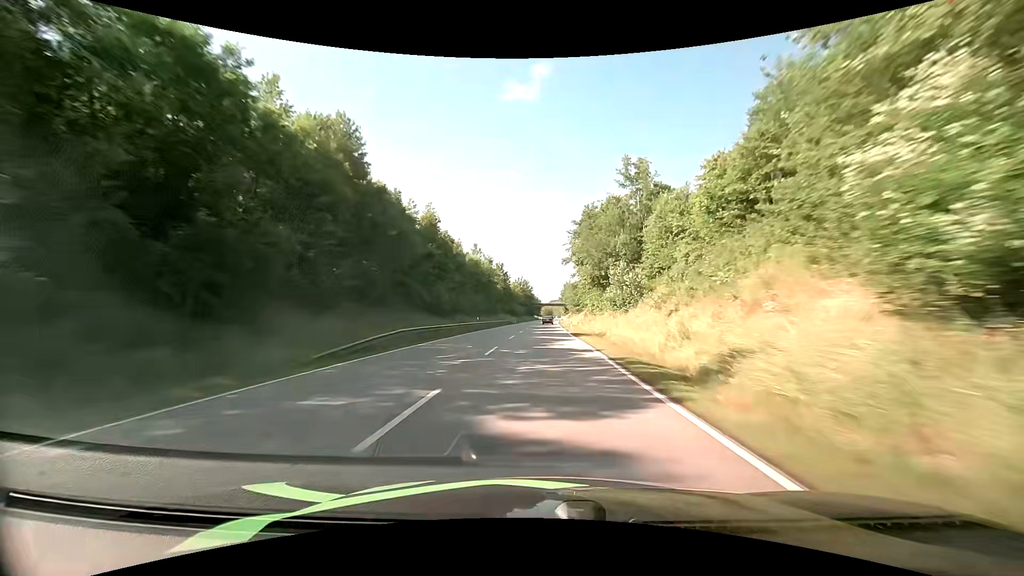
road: primary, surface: asphalt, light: Day
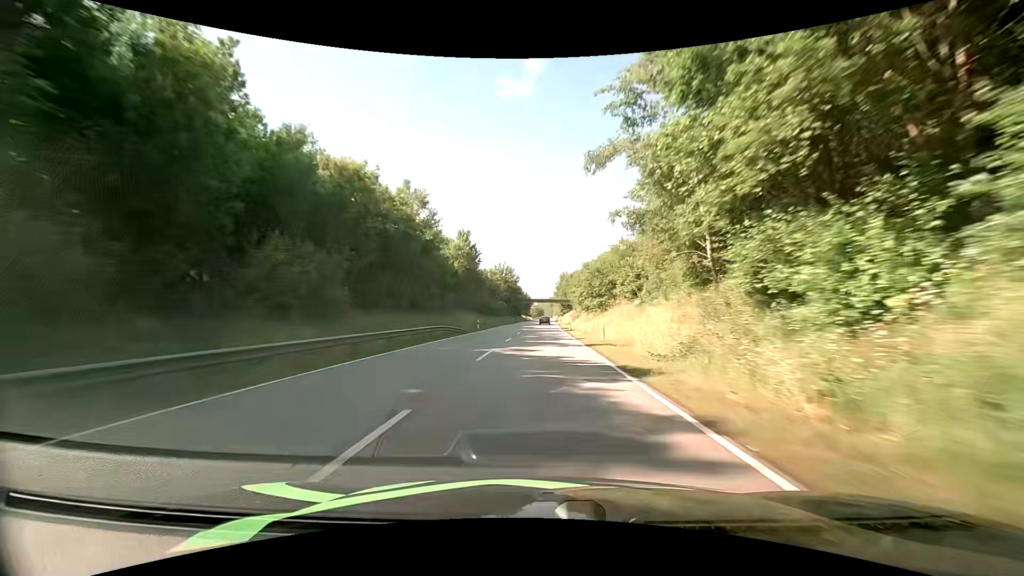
(+0.1, +49.6) m; +1°
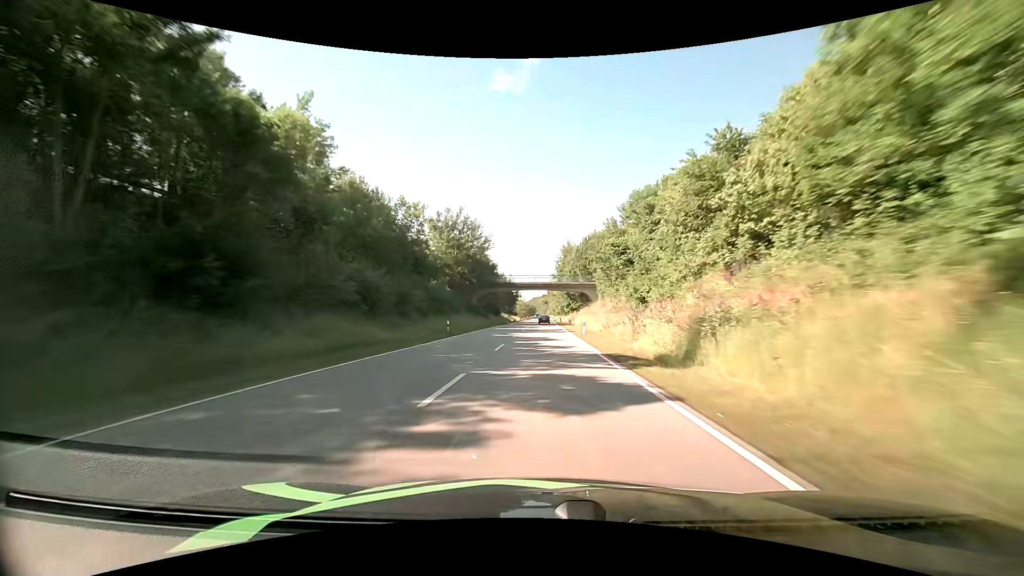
(+0.5, +66.8) m; +1°
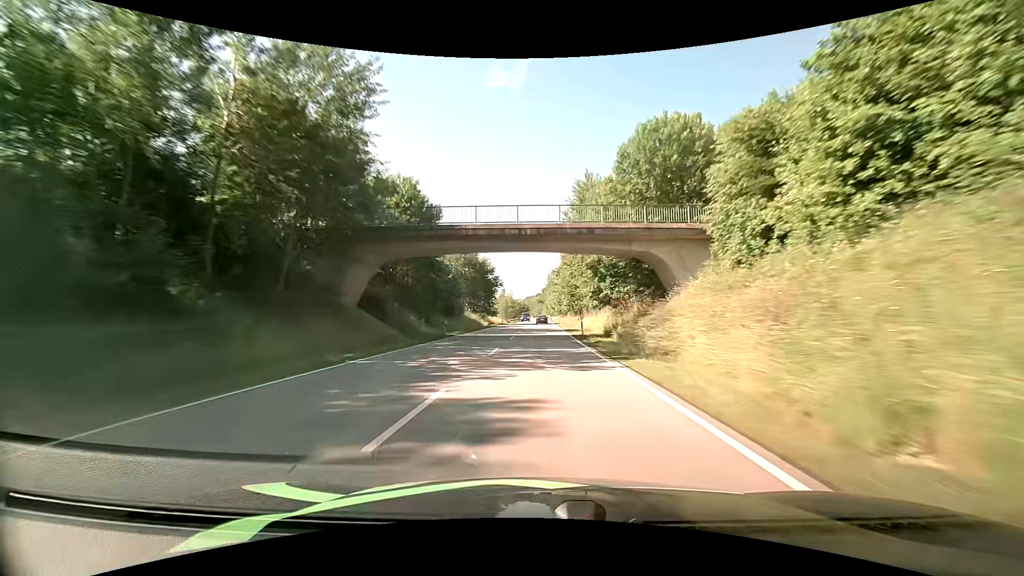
(+0.4, +49.9) m; +1°
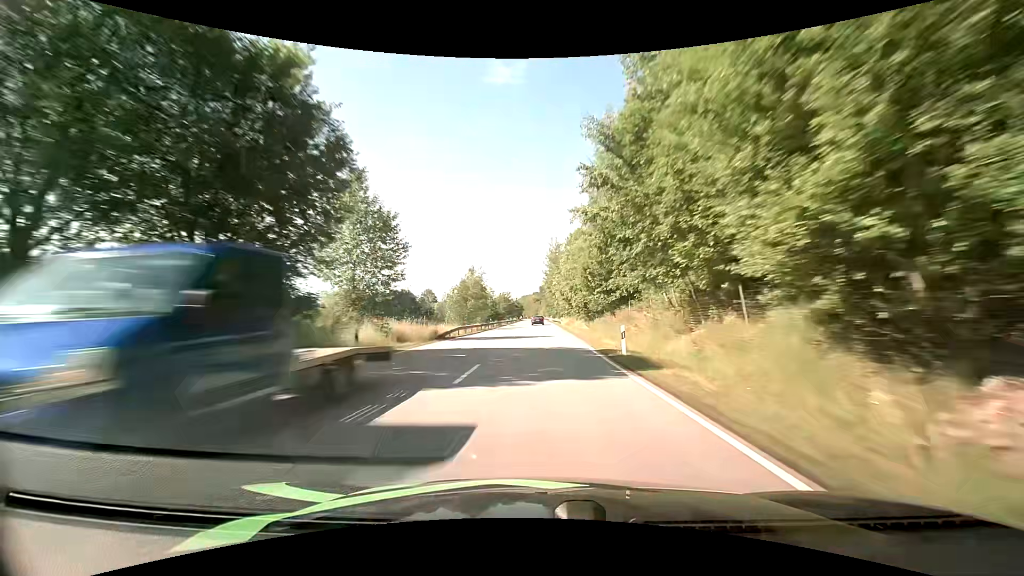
(+0.3, +66.3) m; 0°
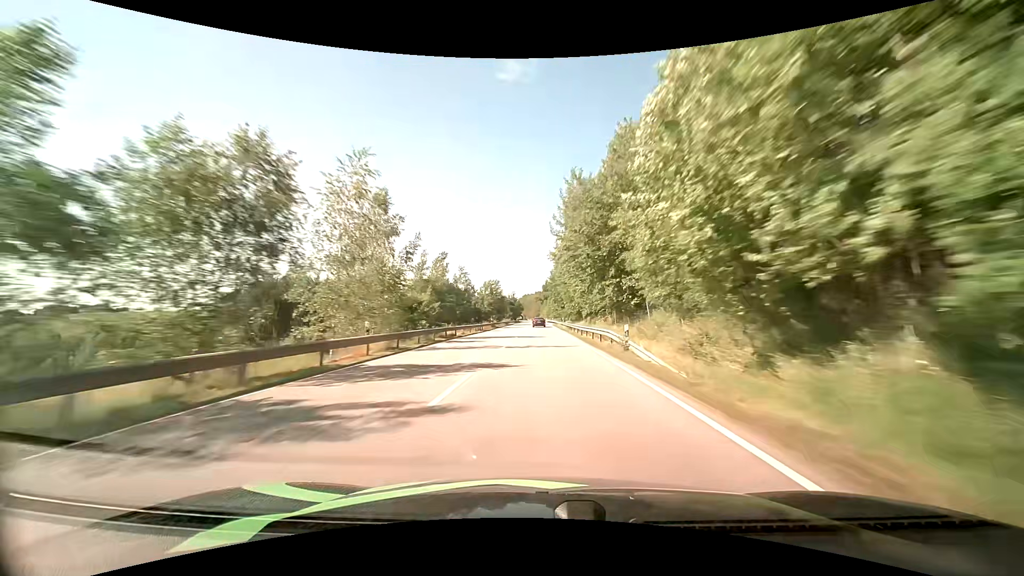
(-0.3, +49.9) m; 0°
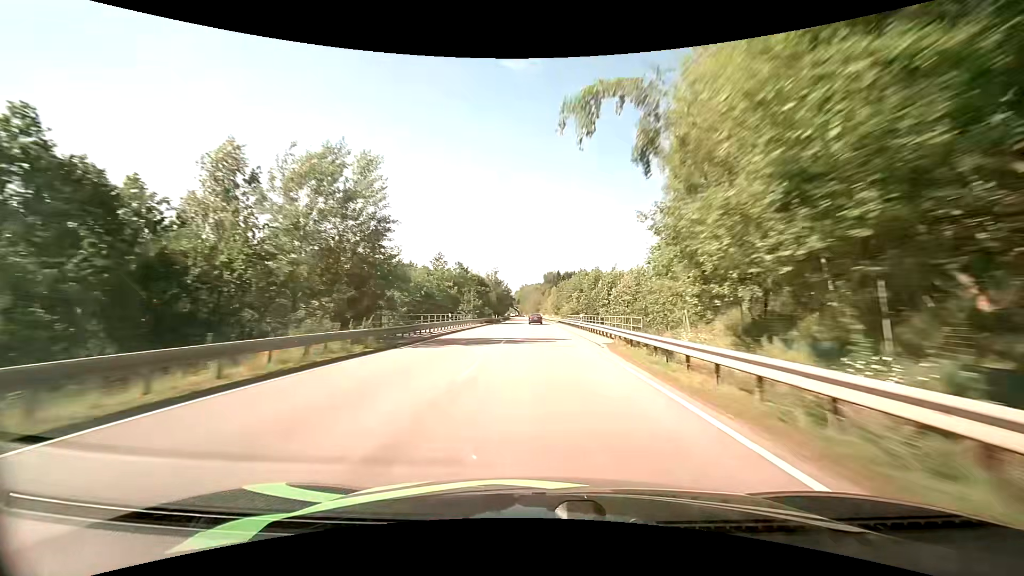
(-0.1, +80.2) m; 0°
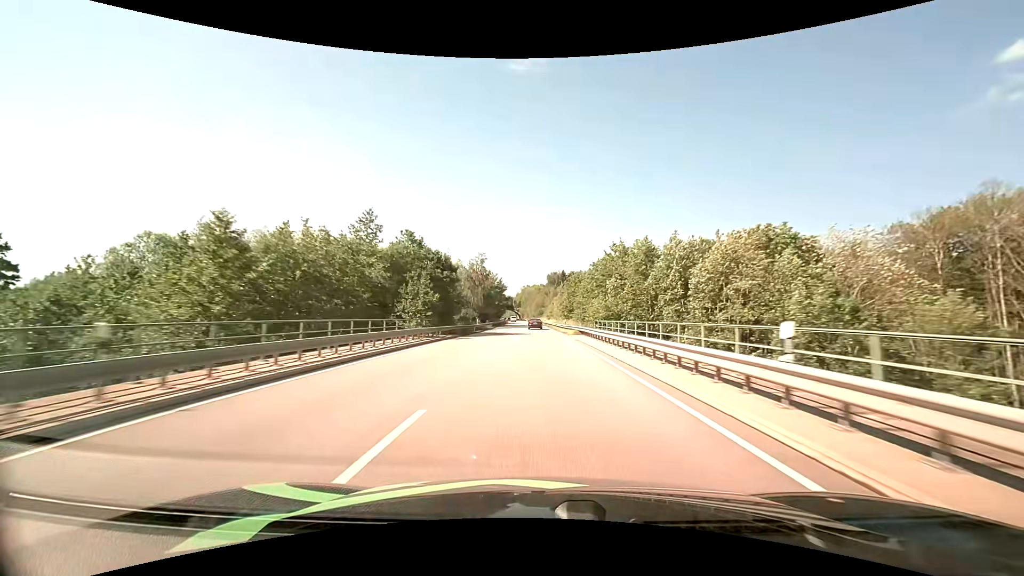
(-0.1, +30.9) m; -1°
(0, +10) (0, +20) (0, +30) (0, +40) (0, +50) (0, +60) (-1, +70) (-1, +80) (-1, +90) (-1, +100) m
